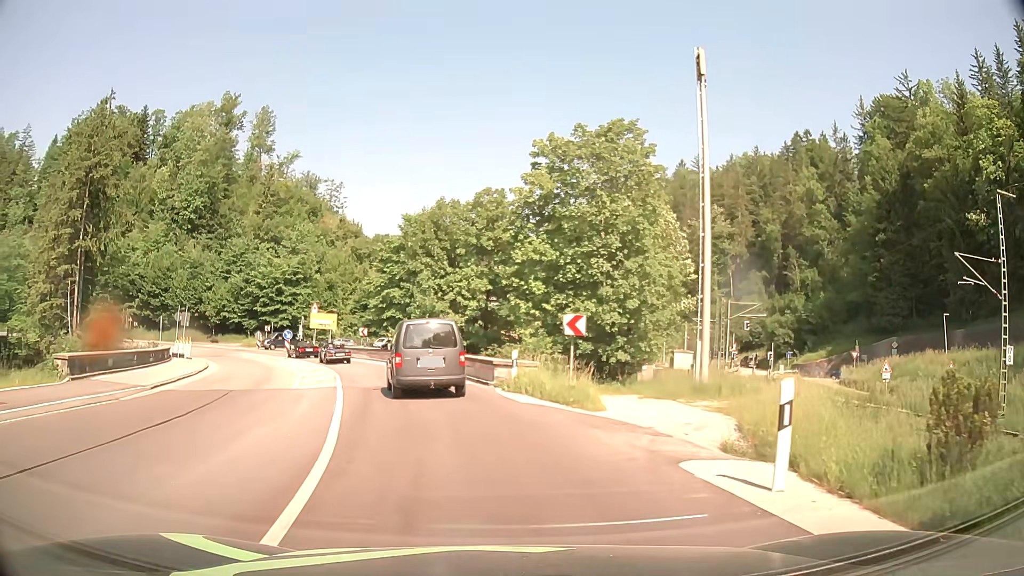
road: primary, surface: asphalt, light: Day
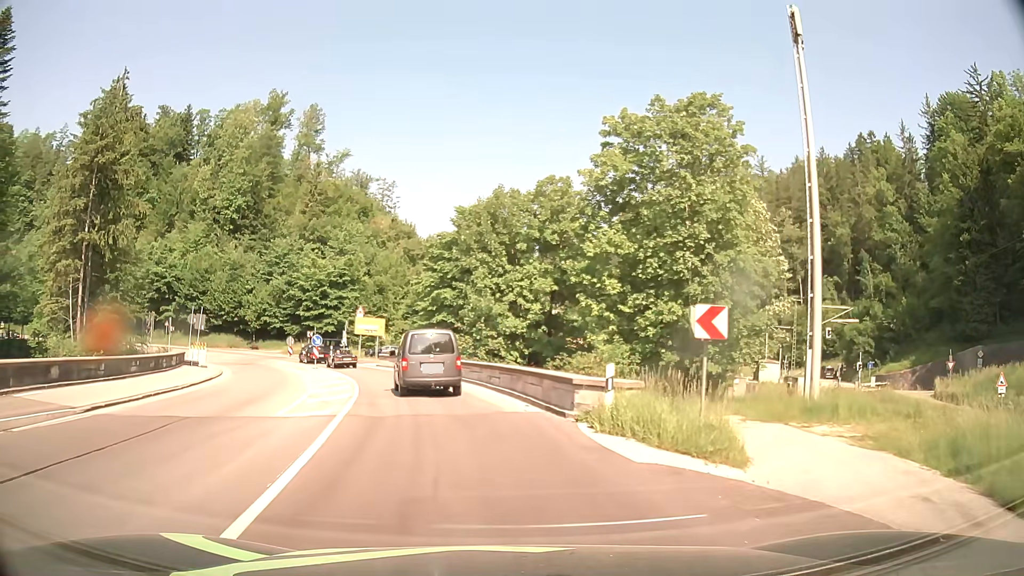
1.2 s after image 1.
(-0.3, +7.0) m; -5°
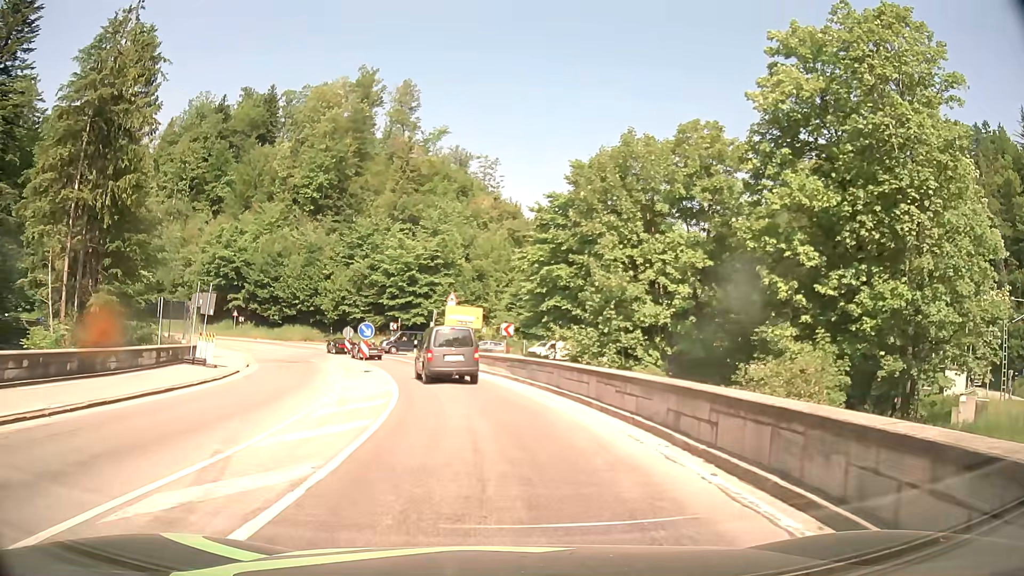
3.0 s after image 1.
(-1.0, +12.9) m; -9°
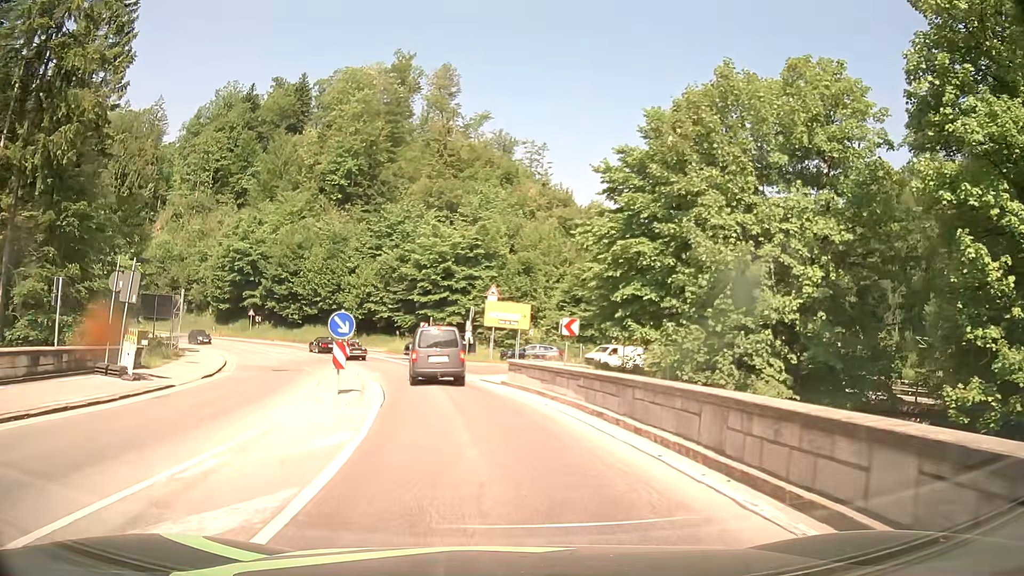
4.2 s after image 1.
(-0.4, +10.3) m; -4°
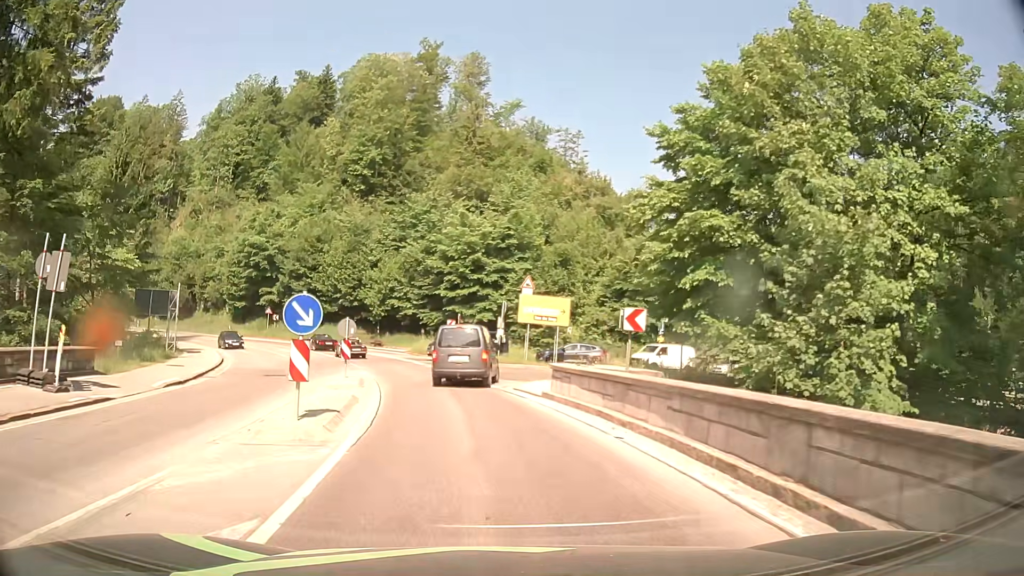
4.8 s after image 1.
(-0.1, +5.4) m; -2°
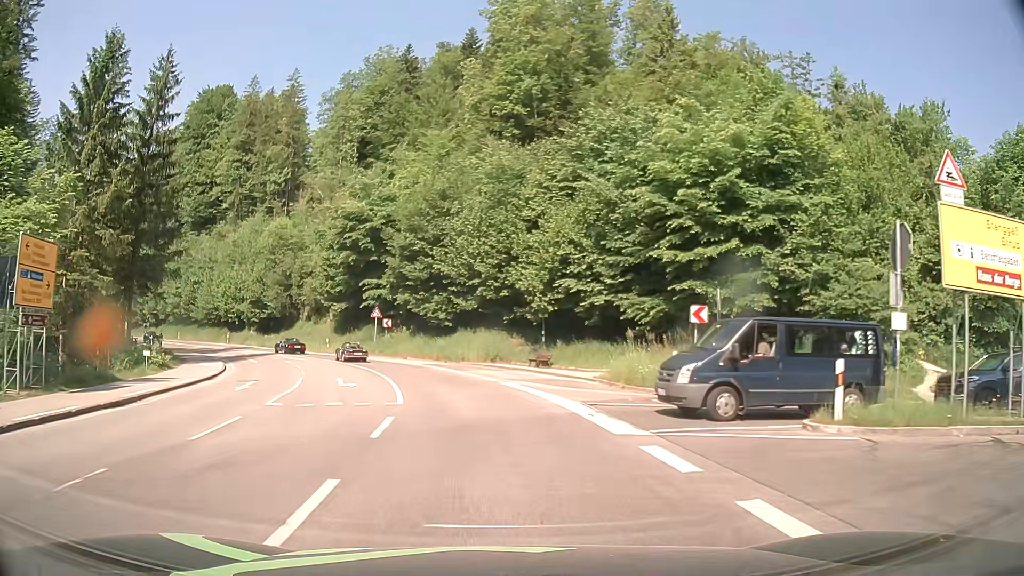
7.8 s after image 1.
(-4.0, +27.7) m; -15°
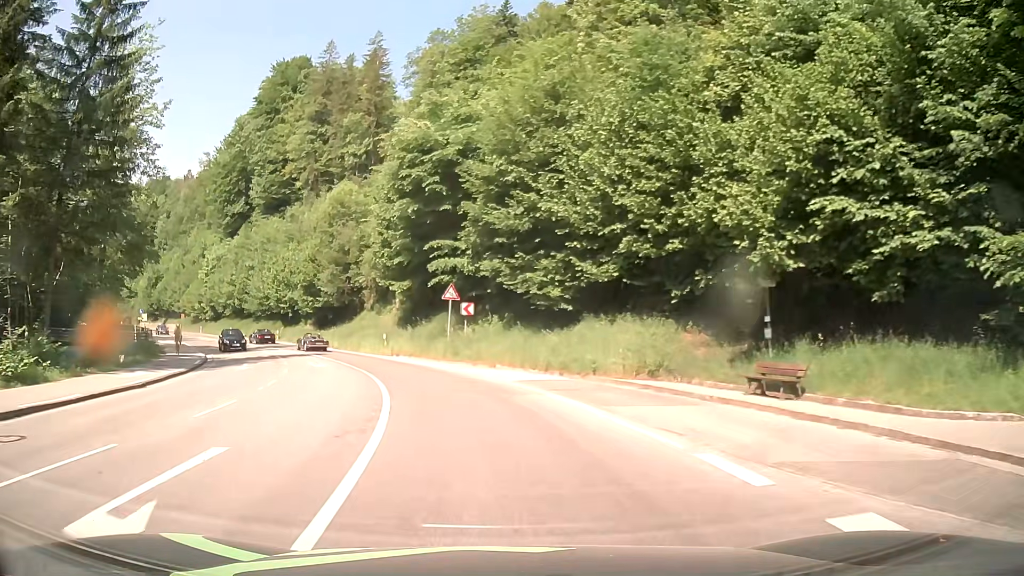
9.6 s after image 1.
(-1.8, +18.9) m; -10°
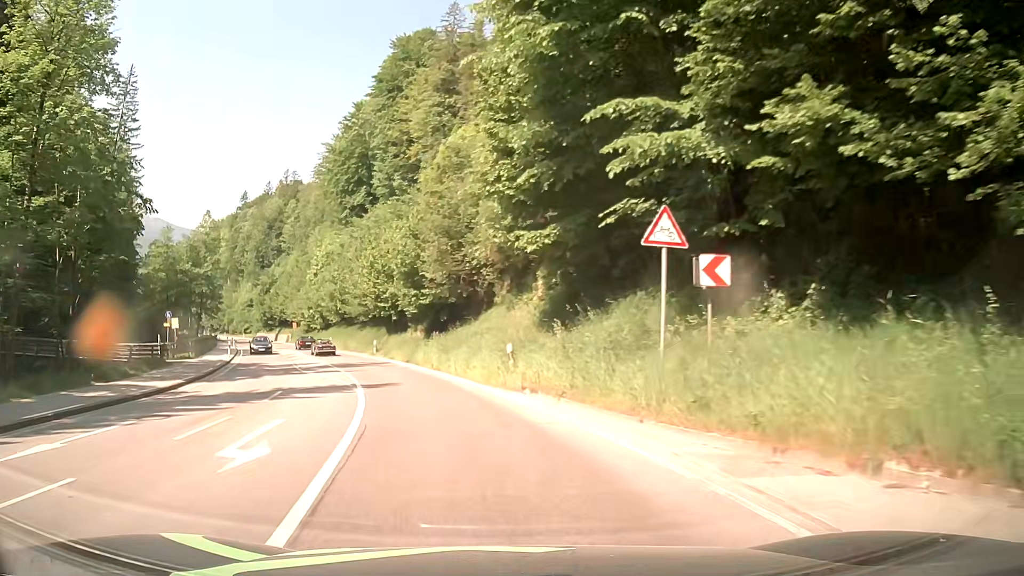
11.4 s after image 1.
(-2.4, +20.7) m; -13°
(-1, +10) (-3, +20) (-6, +29) (-9, +39) (-13, +48) (-17, +57) (-21, +66) (-25, +75) (-29, +84) (-34, +94) m
